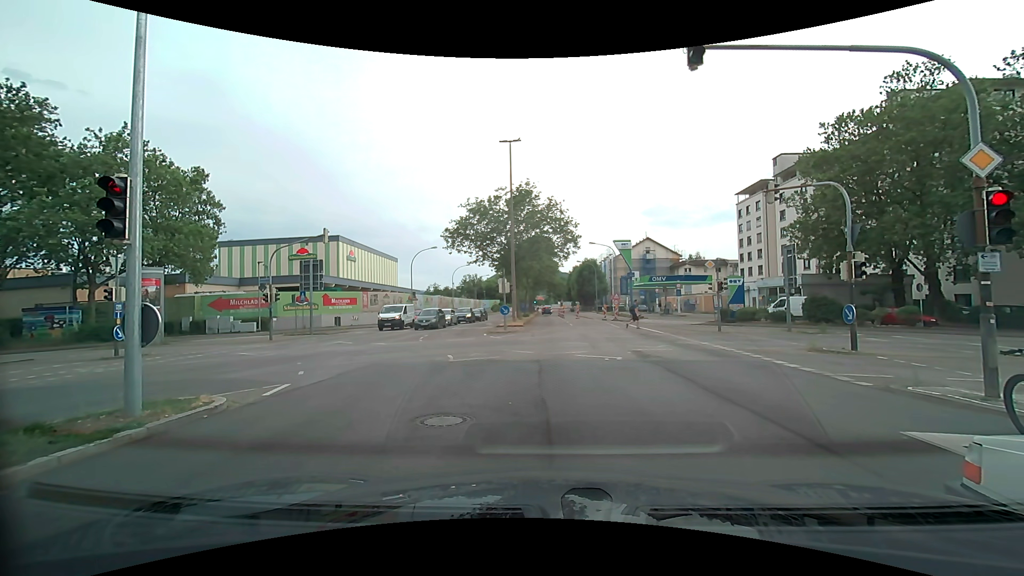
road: secondary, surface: asphalt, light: Day
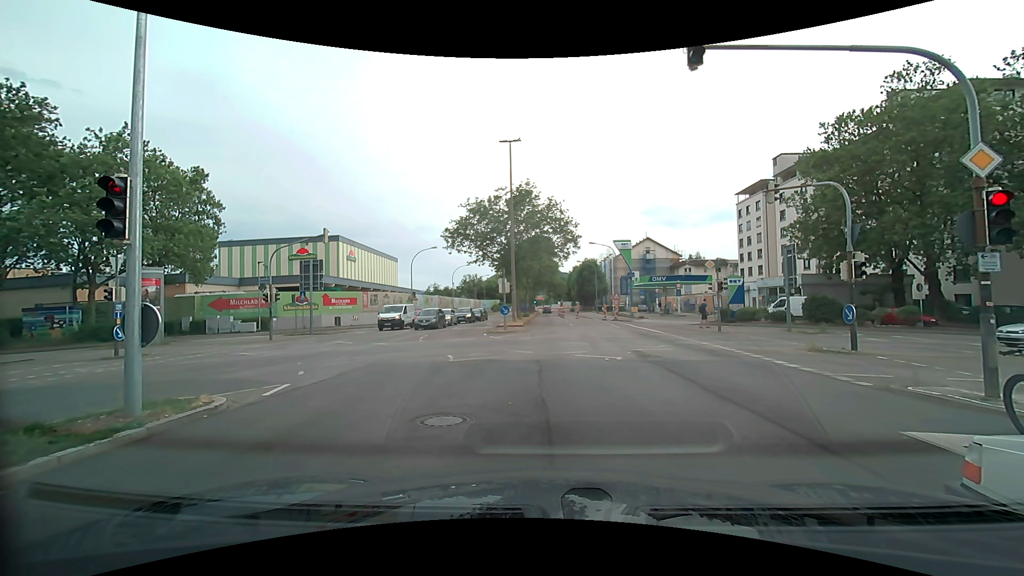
(0.0, 0.0) m; 0°
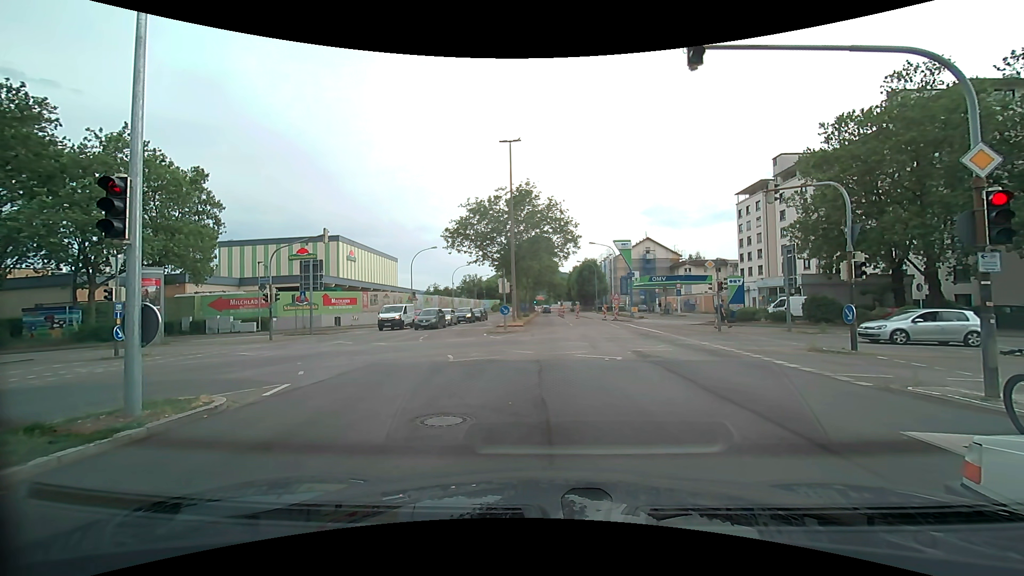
(0.0, 0.0) m; 0°
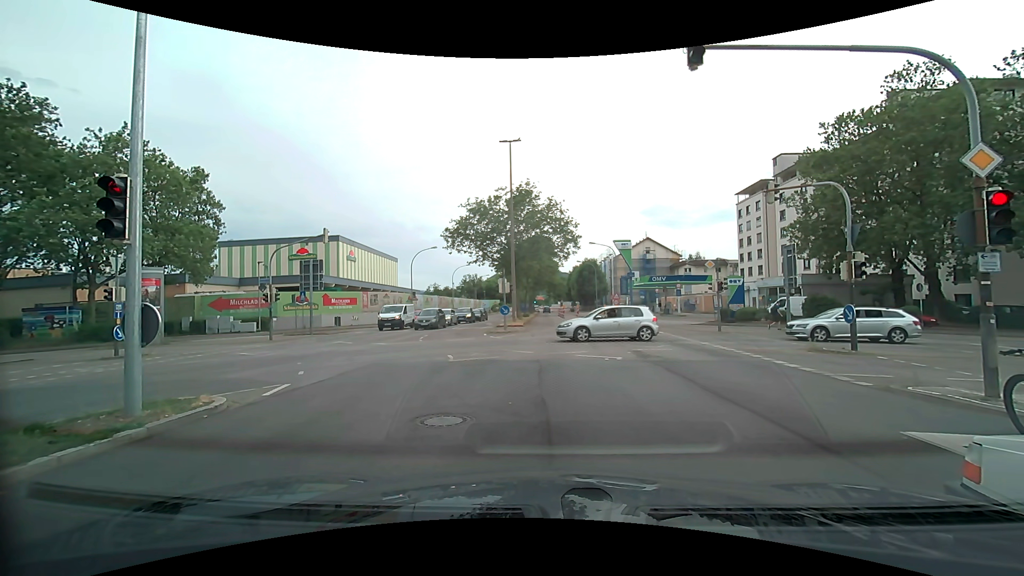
(0.0, 0.0) m; 0°
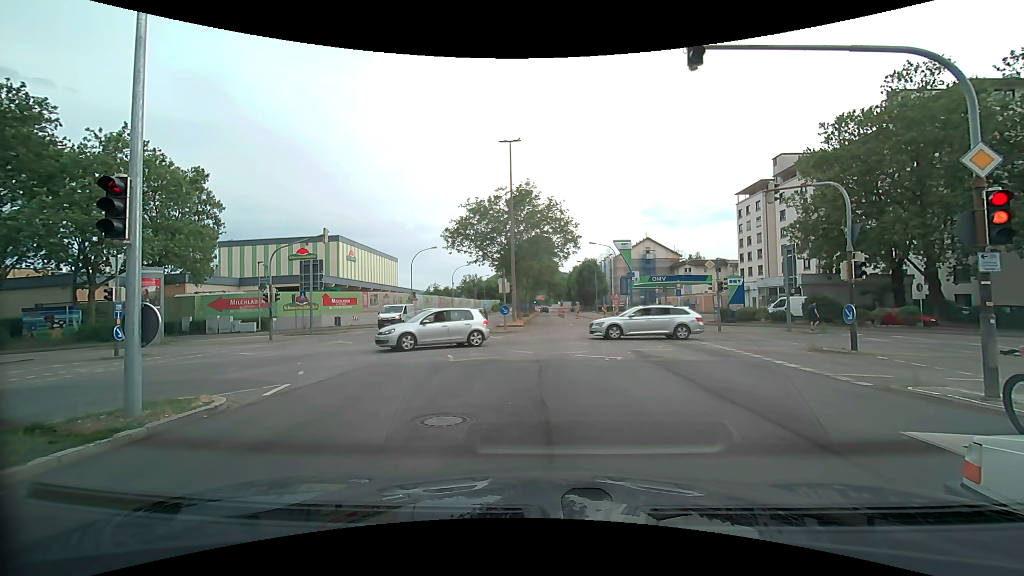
(0.0, 0.0) m; 0°
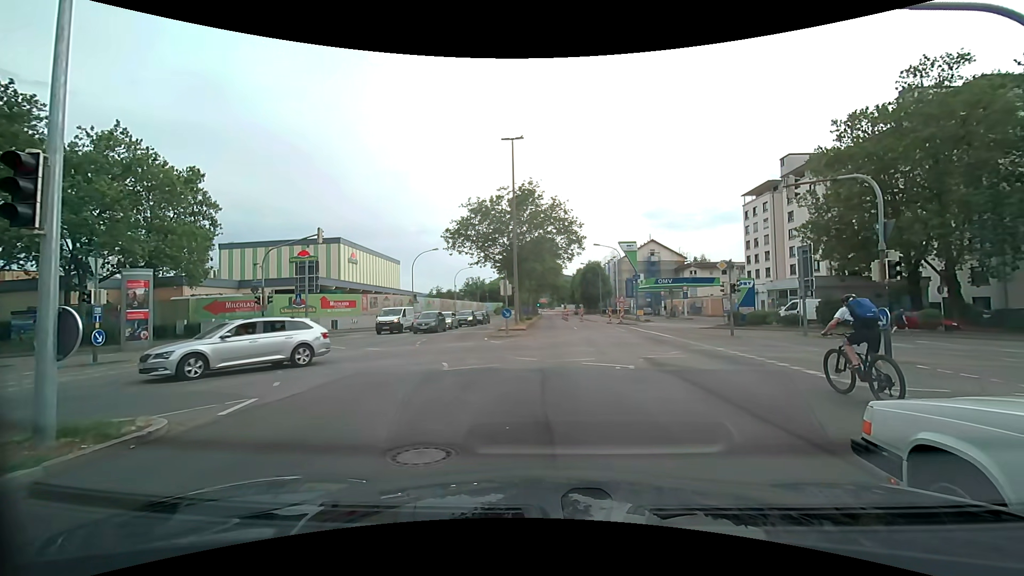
(0.0, +1.4) m; +2°
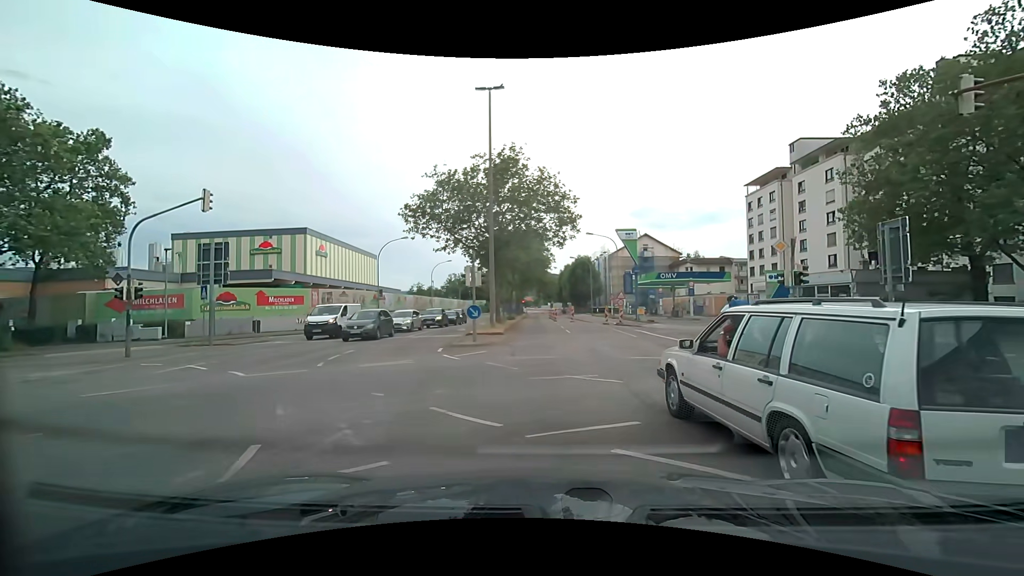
(-0.1, +8.7) m; 0°
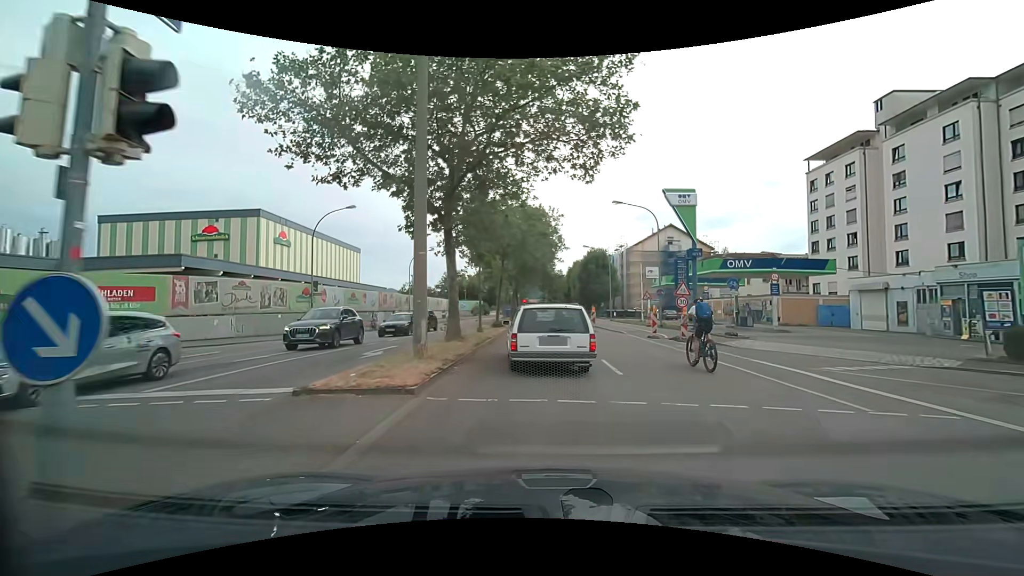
(-0.2, +17.7) m; -1°
(0, +10) (0, +20) (0, +30) (-1, +40) (-1, +50) (-1, +60) (-1, +70) (-1, +80) (-1, +90) (-5, +99) m
